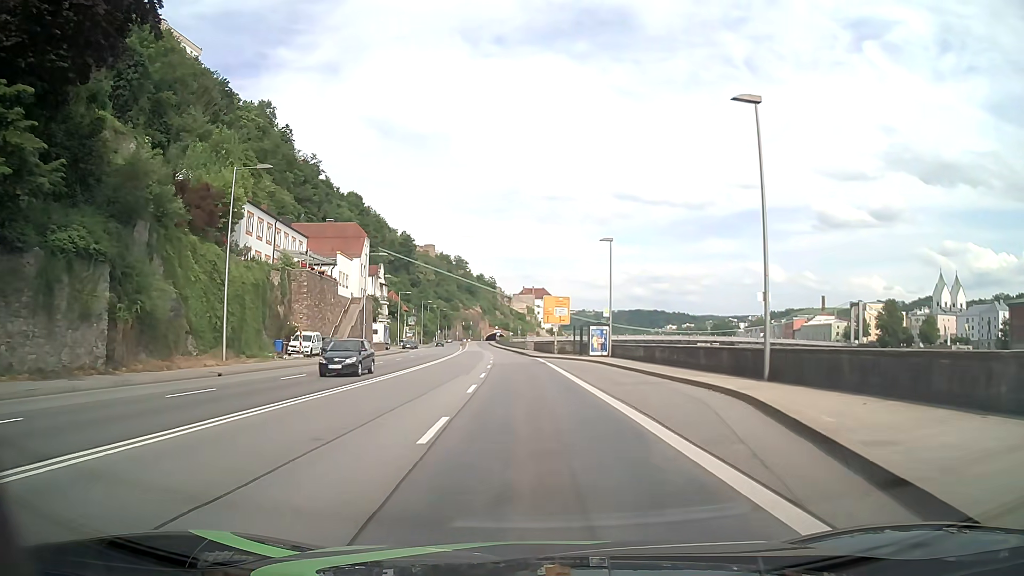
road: primary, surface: asphalt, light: Day
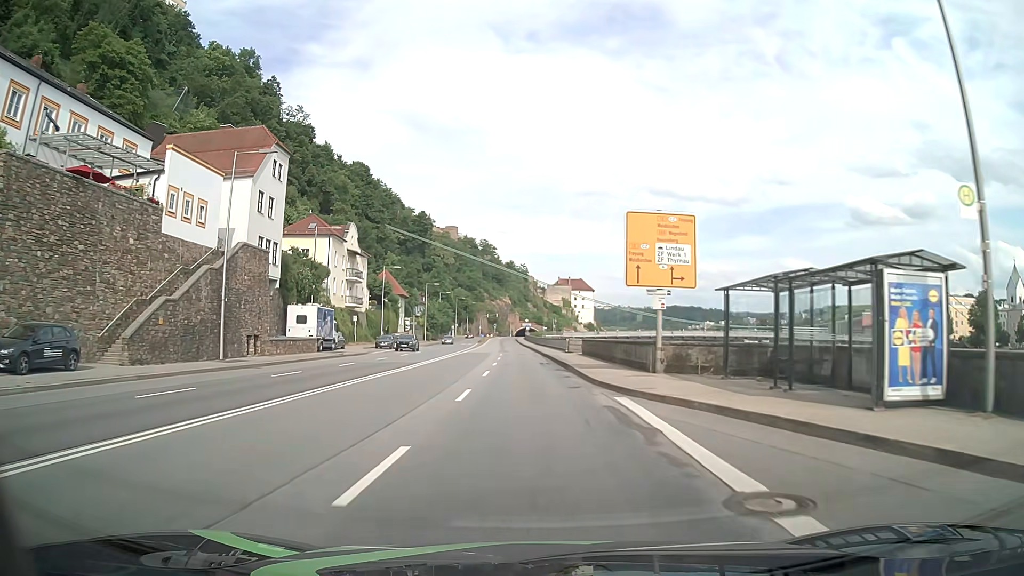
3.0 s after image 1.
(-1.2, +38.2) m; -3°
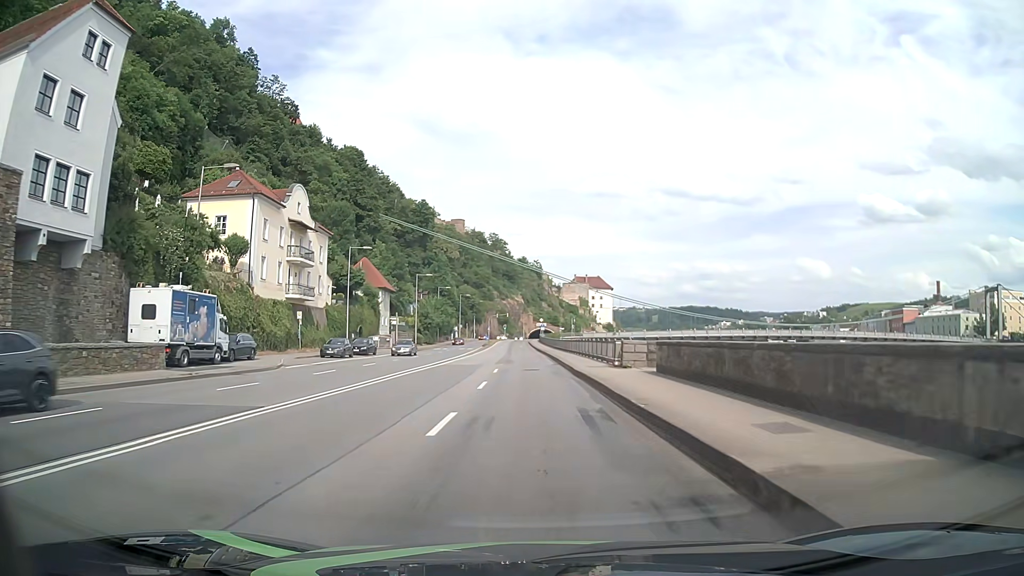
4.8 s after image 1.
(-0.3, +23.0) m; -1°
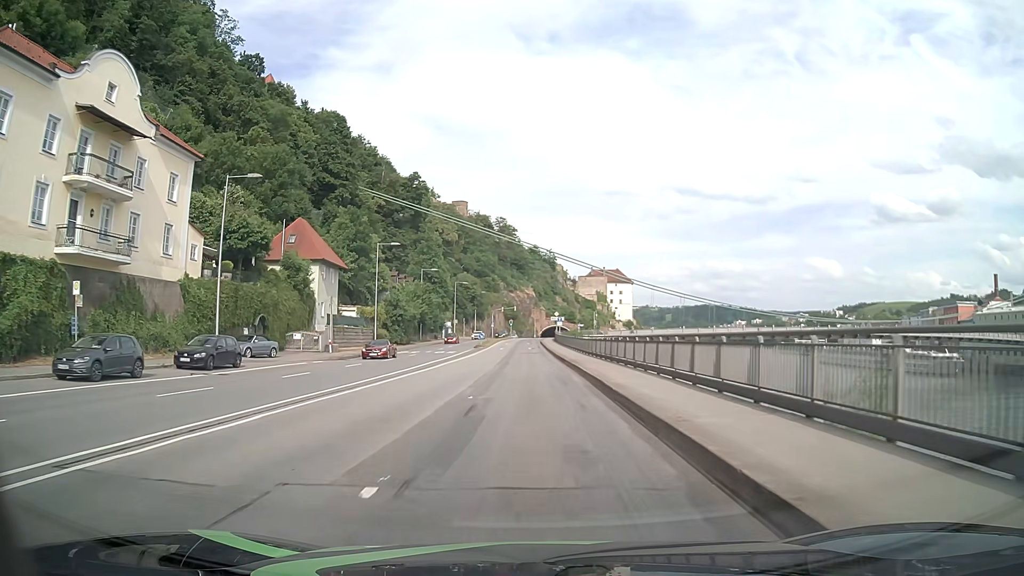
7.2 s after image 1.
(-0.3, +30.6) m; -1°
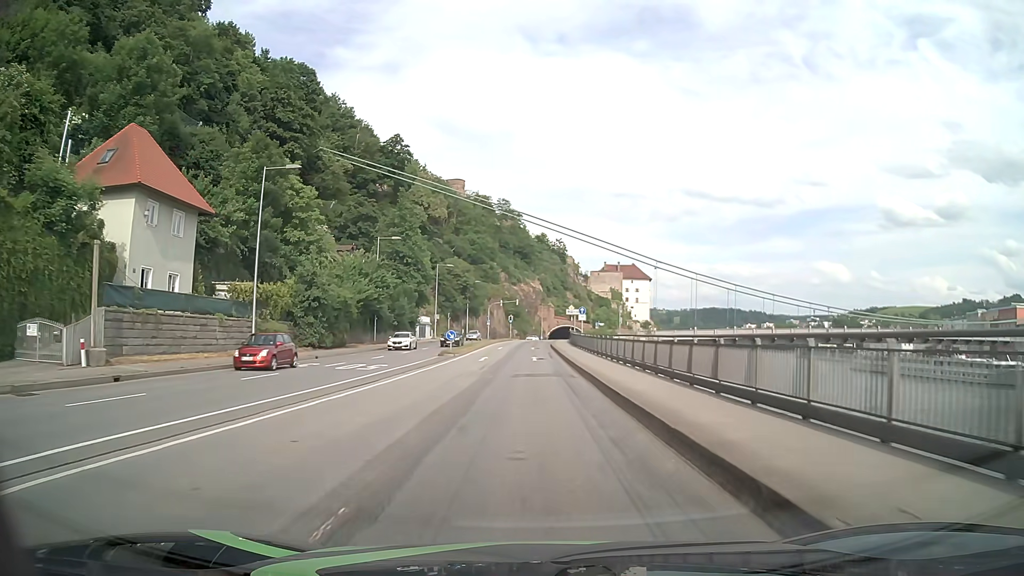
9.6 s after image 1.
(-0.2, +30.6) m; 0°
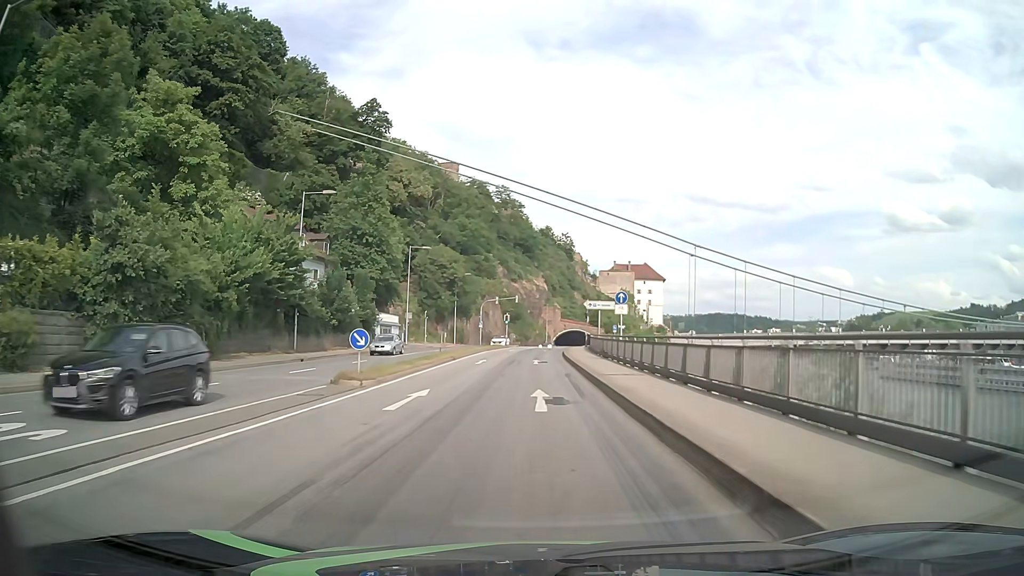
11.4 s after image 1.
(-0.2, +22.9) m; 0°
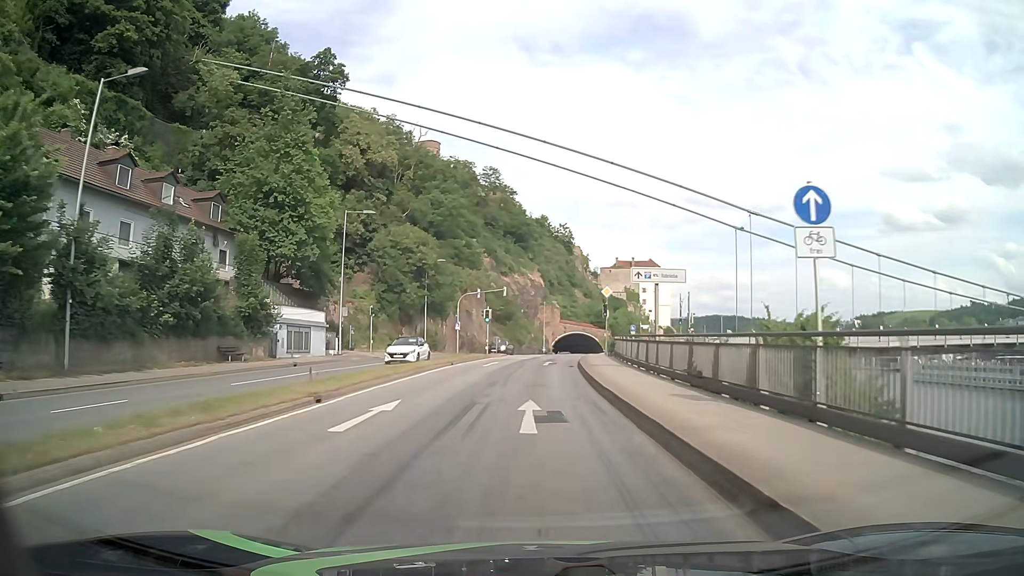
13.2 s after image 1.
(0.0, +22.7) m; 0°
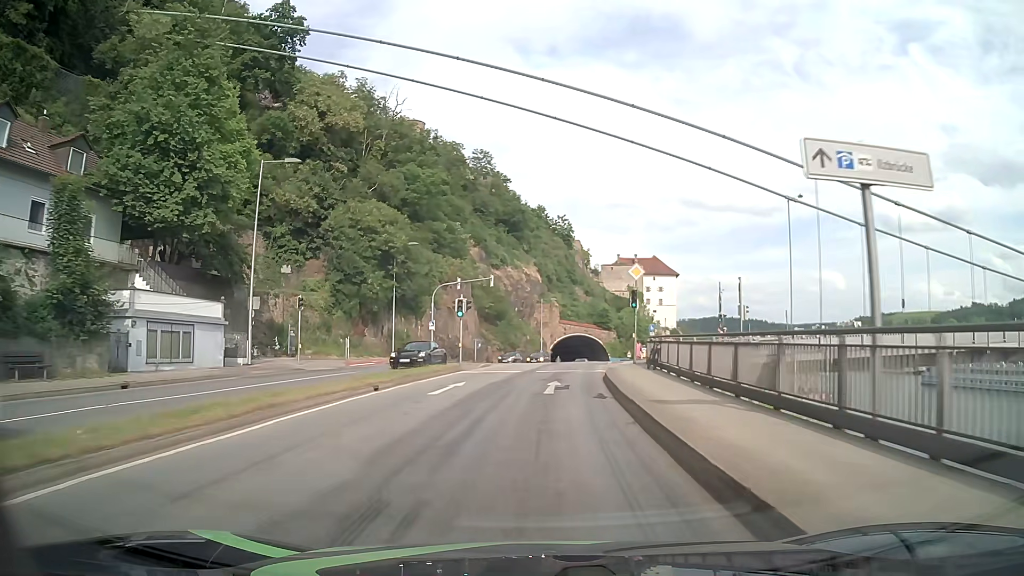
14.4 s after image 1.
(0.0, +15.1) m; 0°
(0, +10) (+1, +20) (+1, +30) (+2, +40) (+4, +50) (+6, +60) (+8, +69) (+11, +79) (+14, +89) (+17, +98) m
